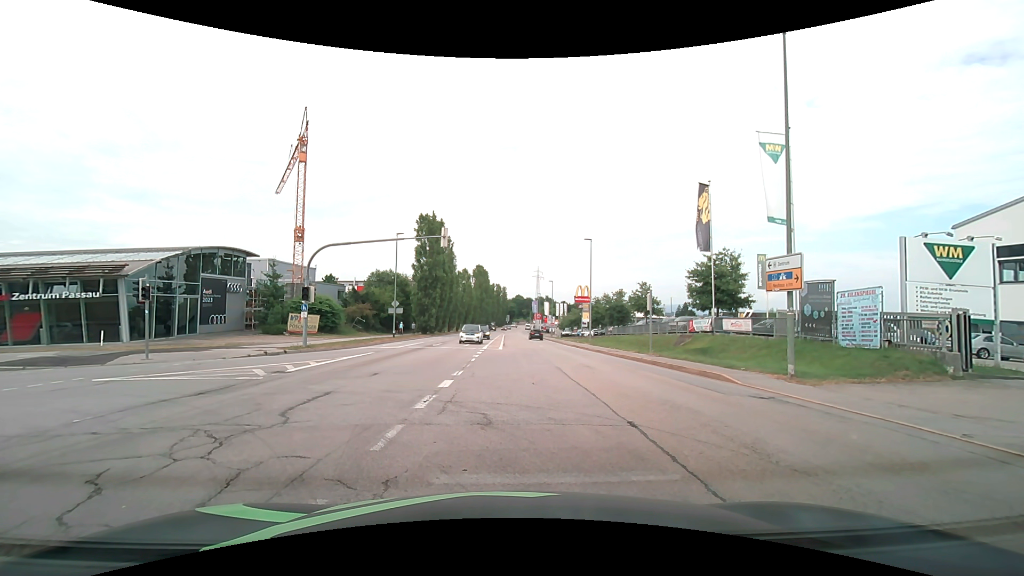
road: secondary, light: Day
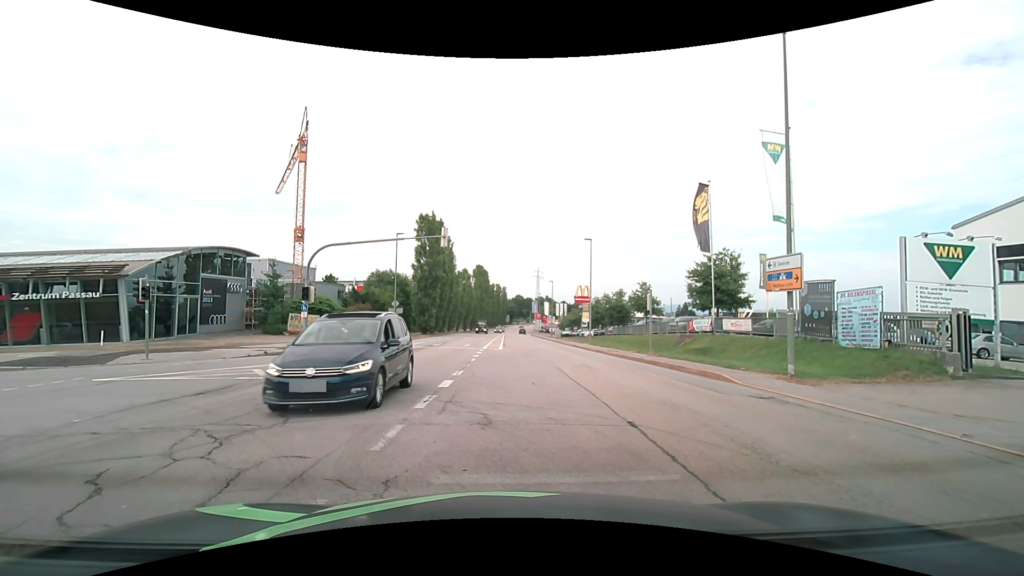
(0.0, 0.0) m; 0°
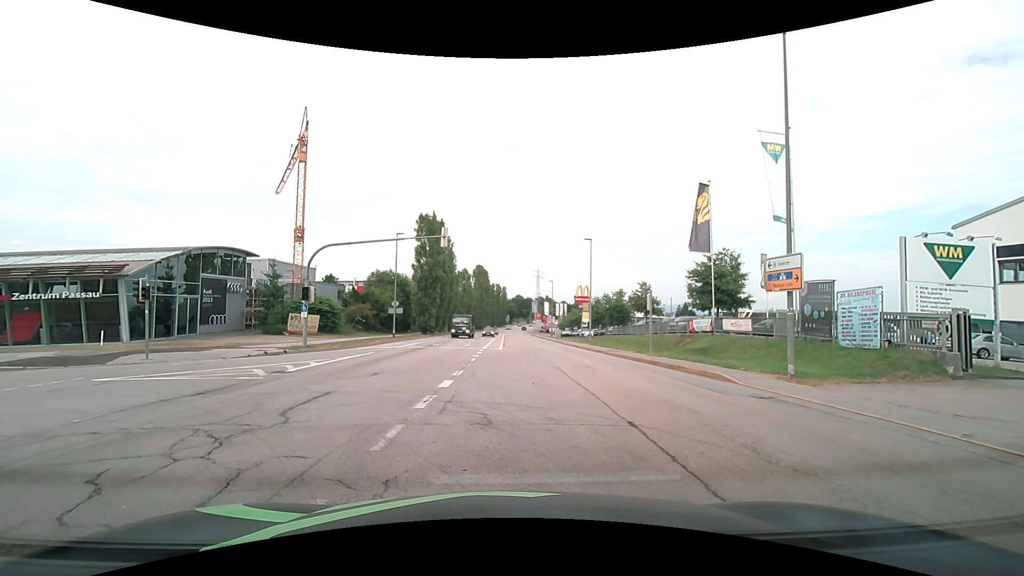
(0.0, 0.0) m; 0°
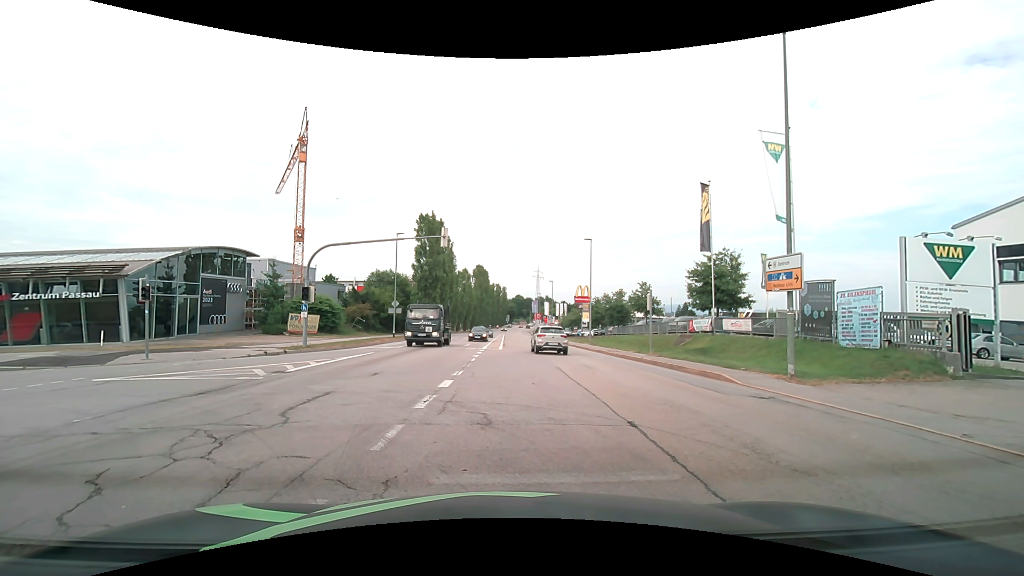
(0.0, 0.0) m; 0°
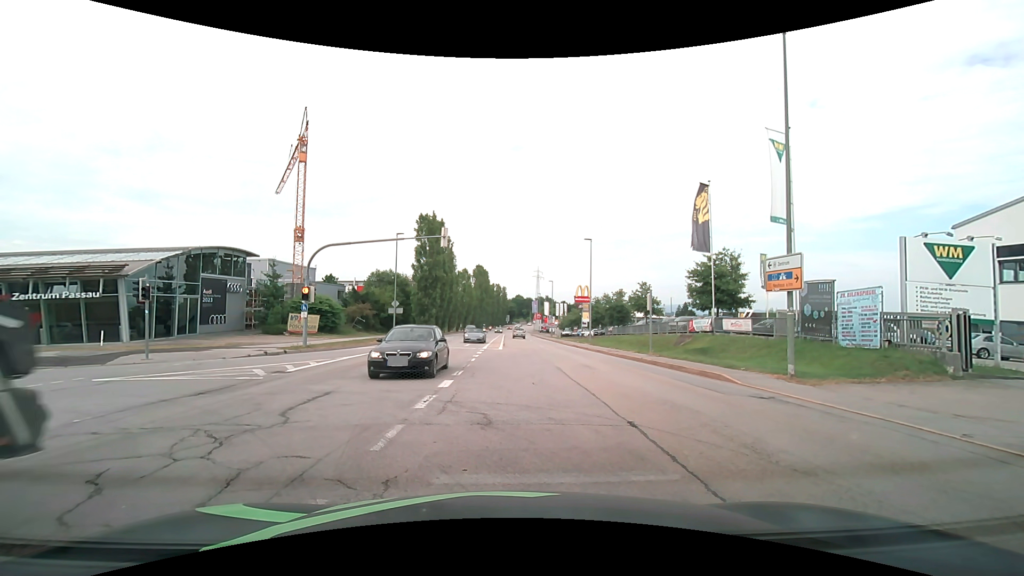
(0.0, 0.0) m; 0°
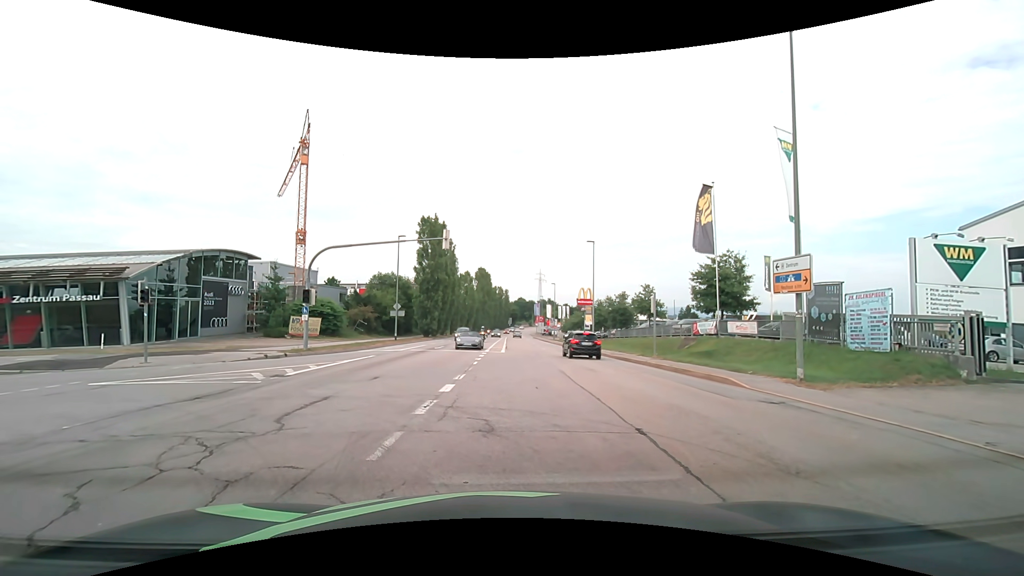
(0.0, +0.3) m; 0°
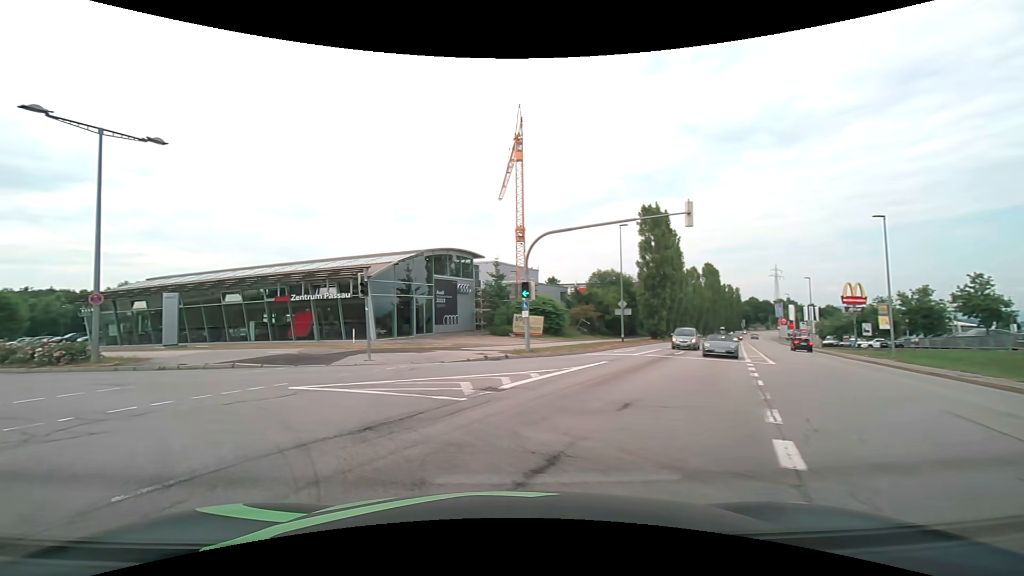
(-1.1, +5.9) m; -25°
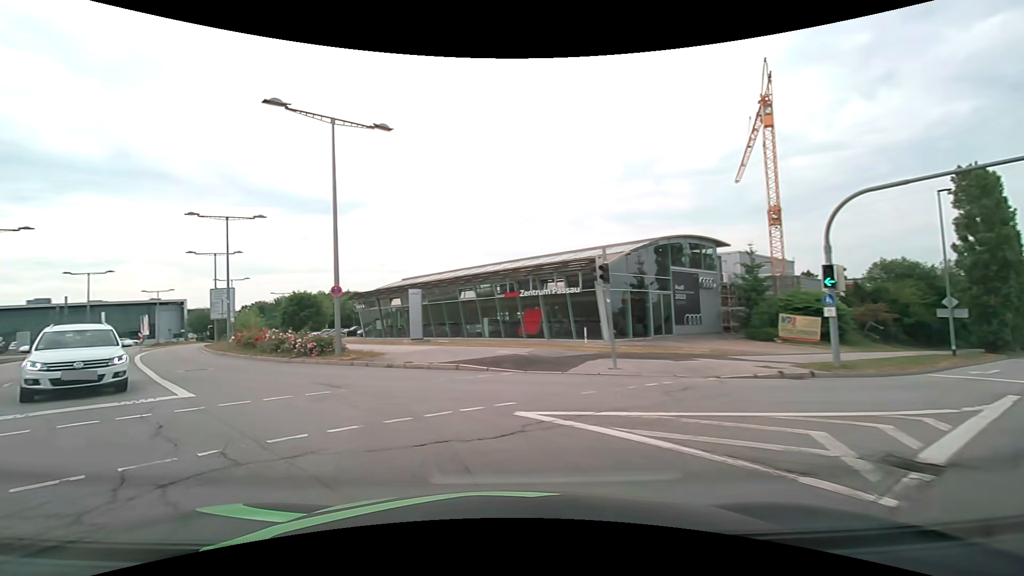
(-1.1, +5.1) m; -24°
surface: asphalt
(-3, +9) (-9, +18) (-15, +25) (-21, +33) (-26, +42) (-32, +50) (-36, +59) (-41, +68) (-45, +77) (-49, +86) m
